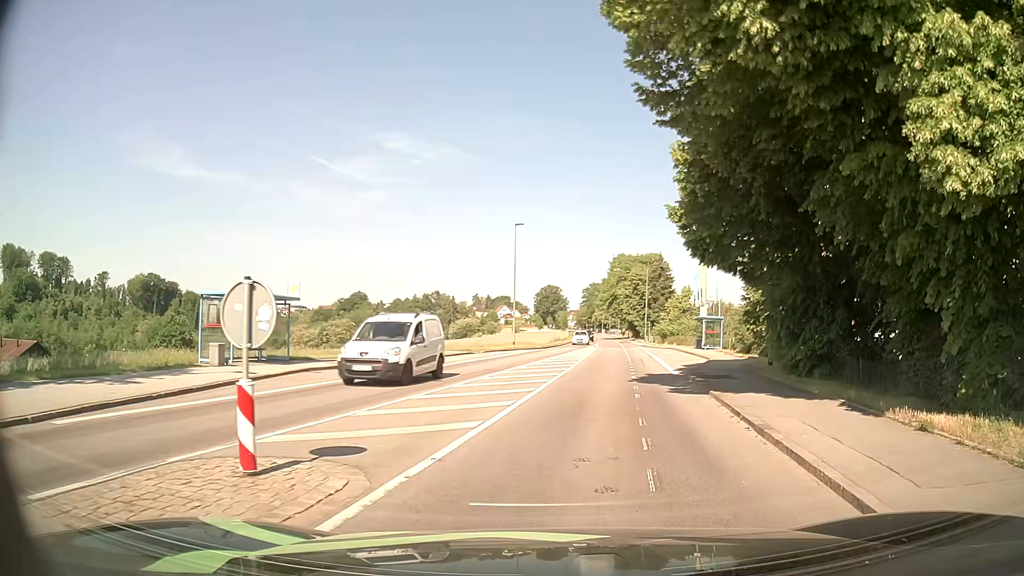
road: tertiary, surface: asphalt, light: Day
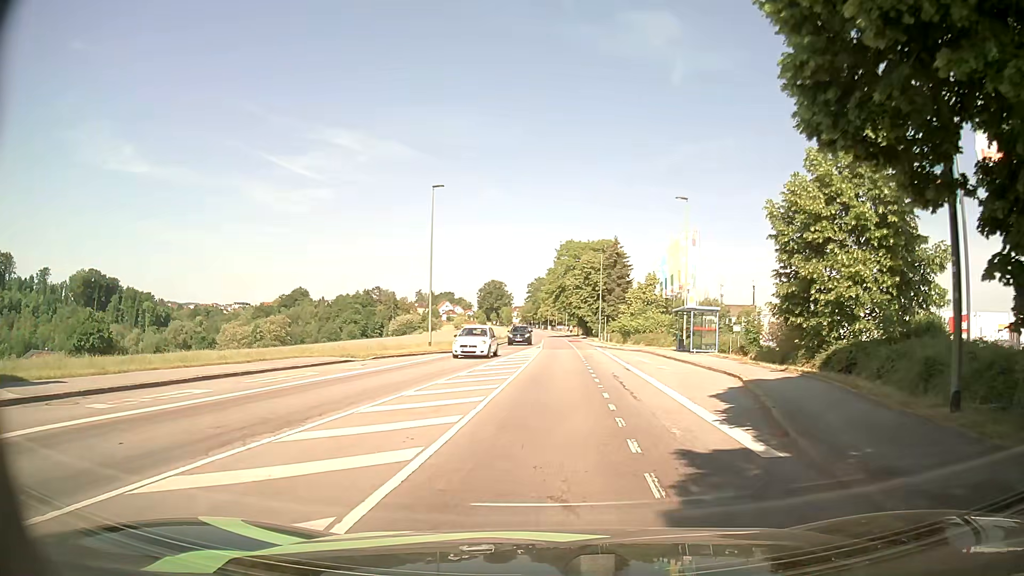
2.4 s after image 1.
(+1.2, +14.6) m; +6°
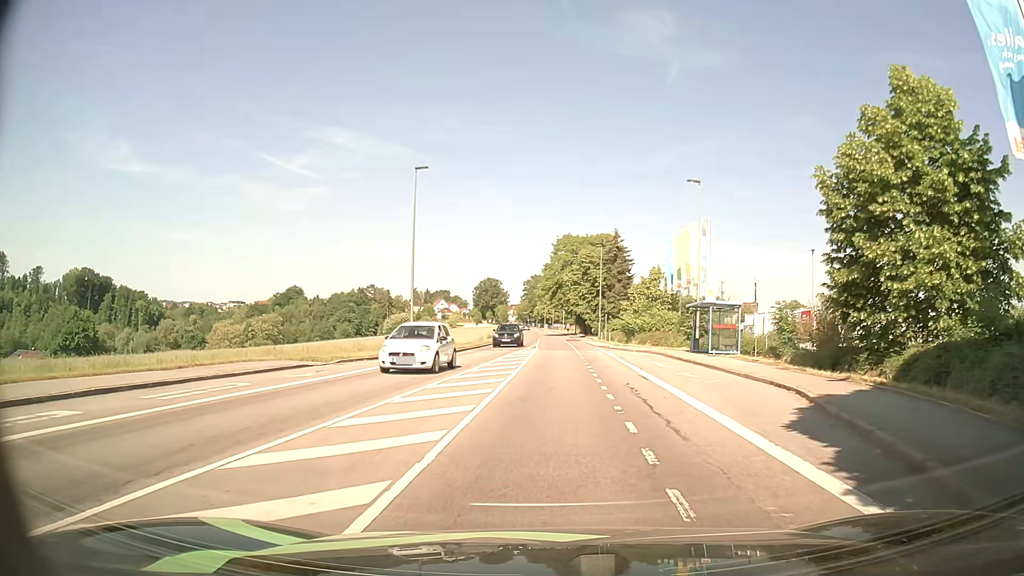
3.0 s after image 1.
(0.0, +4.8) m; +1°
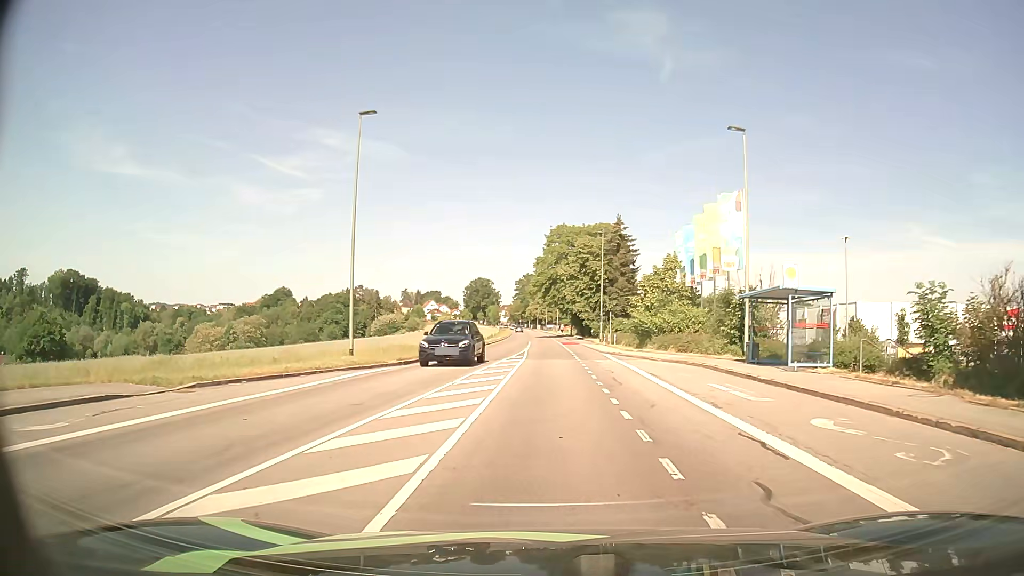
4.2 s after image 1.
(-0.2, +10.9) m; 0°
(0, +10) (0, +20) (0, +30) (0, +40) (0, +50) (0, +60) (-1, +70) (-1, +80) (-1, +90) (-2, +100) m
